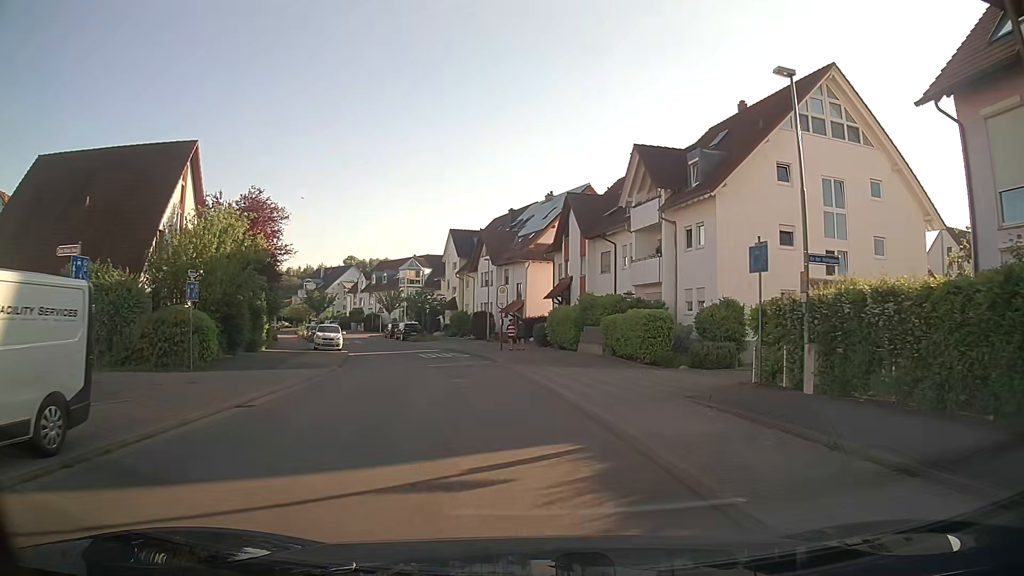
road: residential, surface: asphalt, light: Day
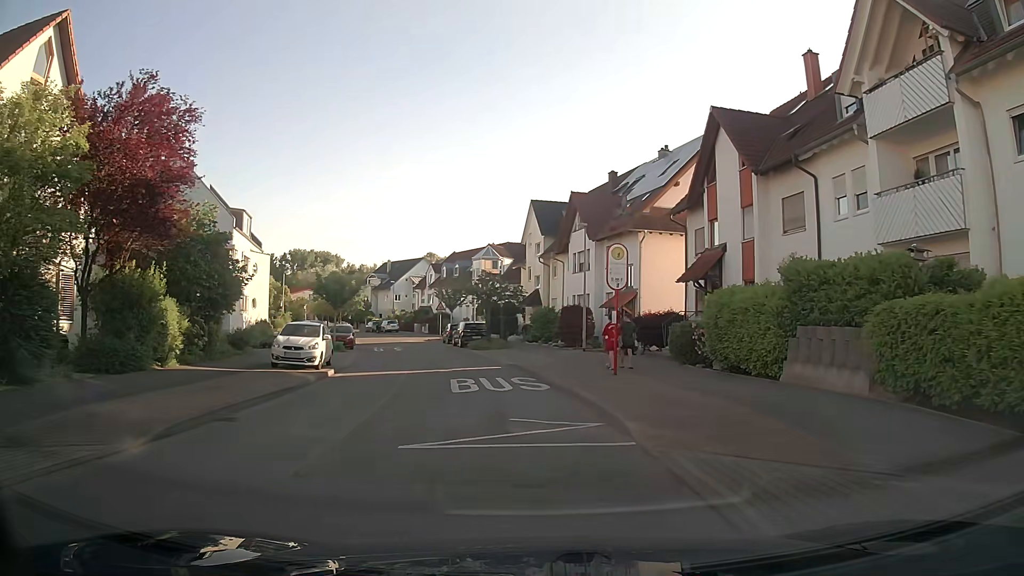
(-1.2, +17.5) m; -8°
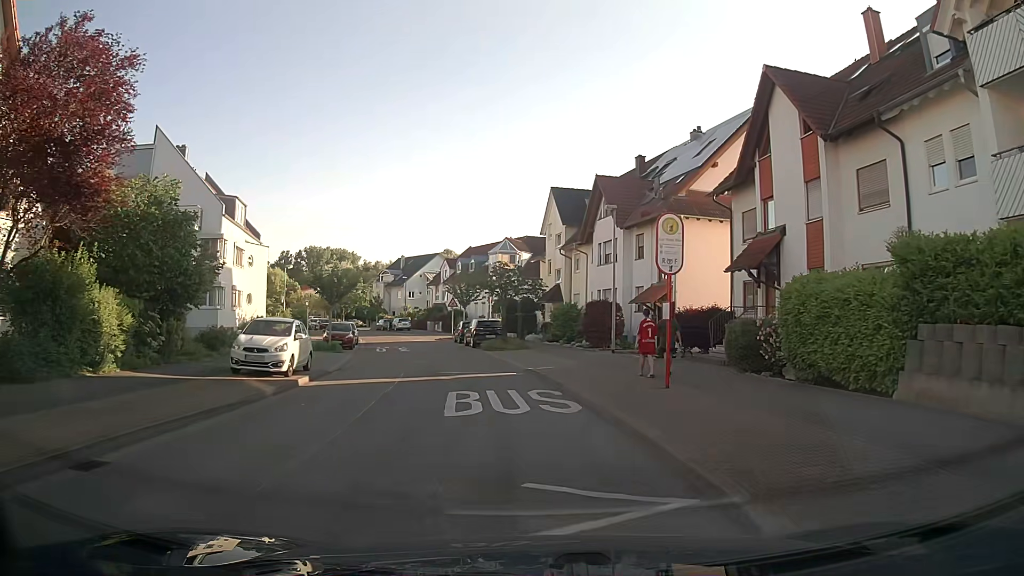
(0.0, +4.4) m; -1°
